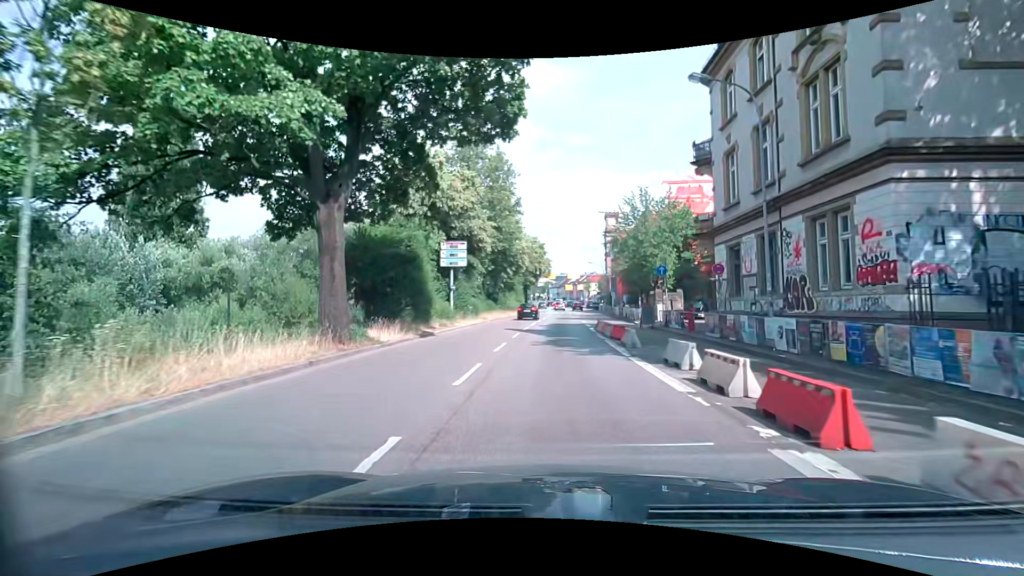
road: trunk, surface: asphalt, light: Day
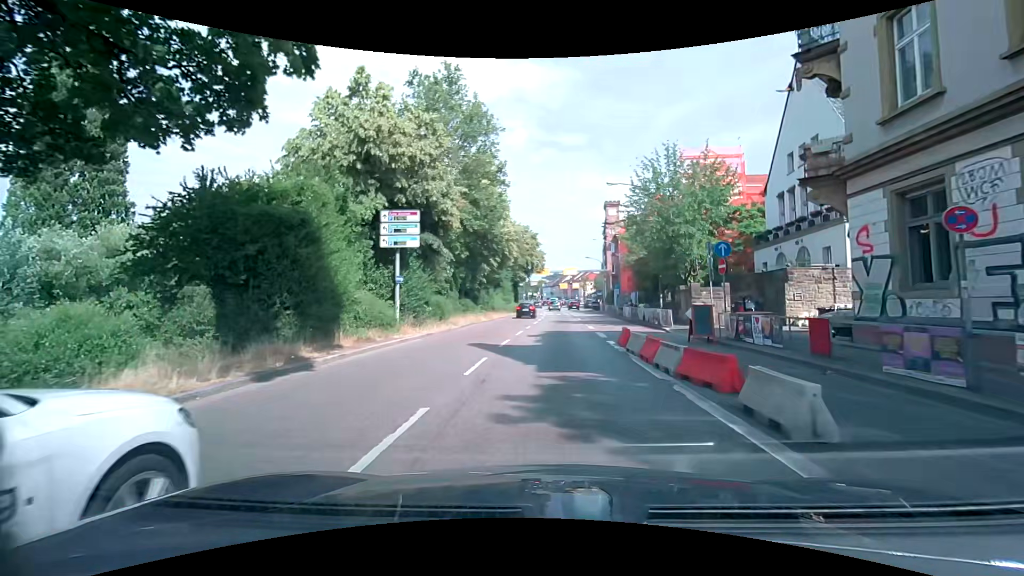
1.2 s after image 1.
(+0.2, +10.6) m; +1°
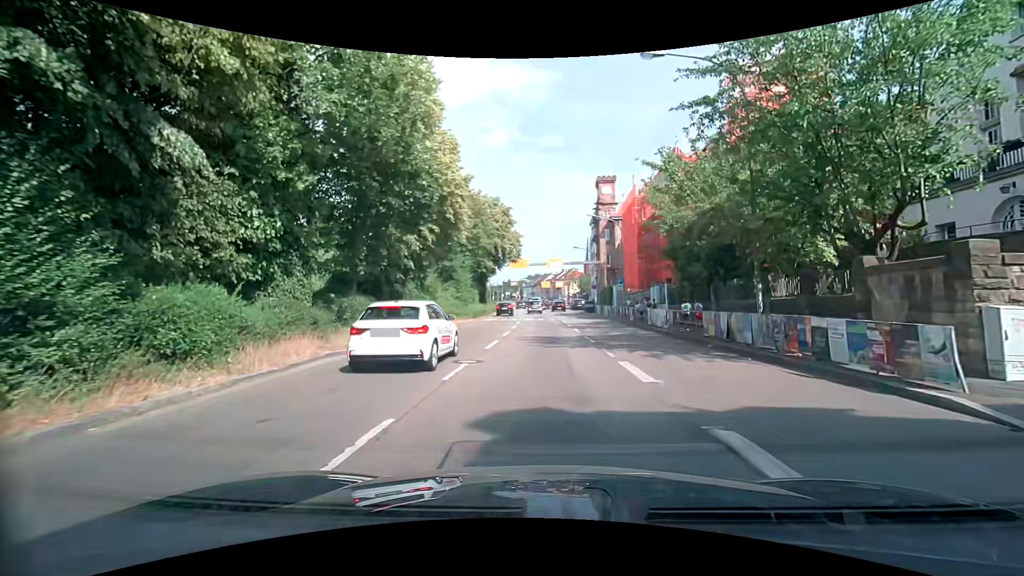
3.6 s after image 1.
(+0.3, +18.5) m; +2°
